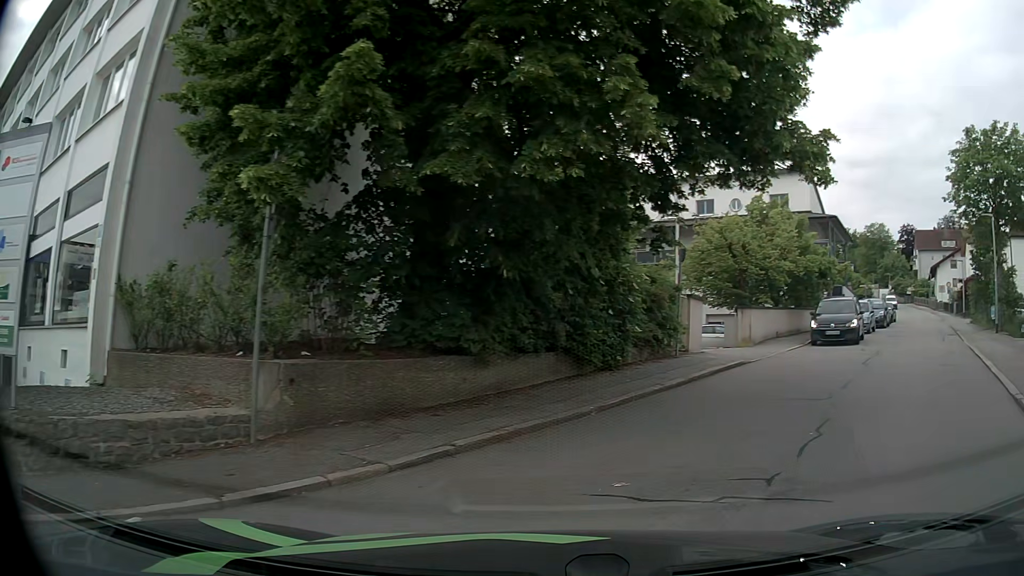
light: Day
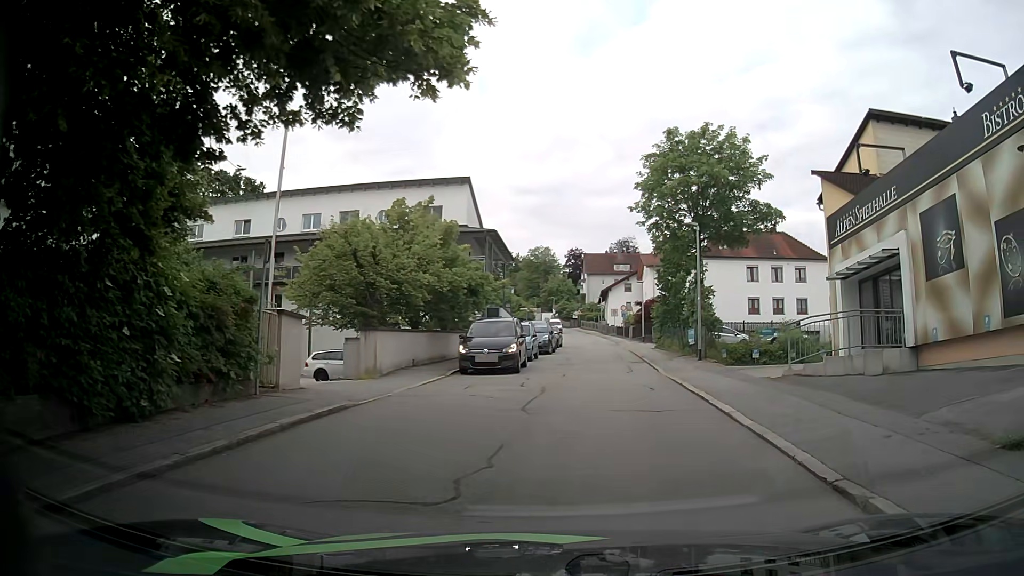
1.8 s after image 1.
(+1.3, +4.8) m; +26°
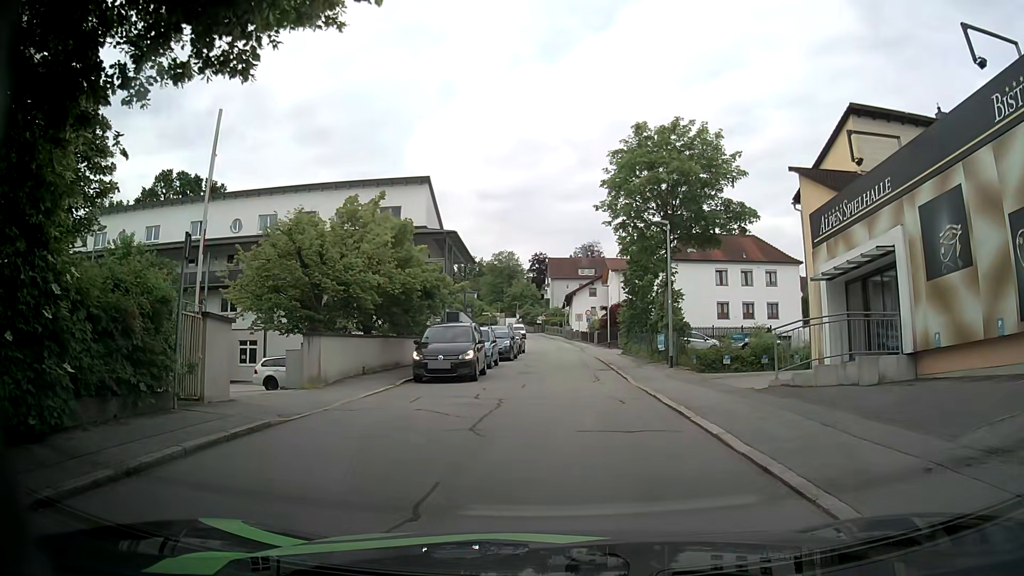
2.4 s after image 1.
(+0.1, +1.6) m; +4°
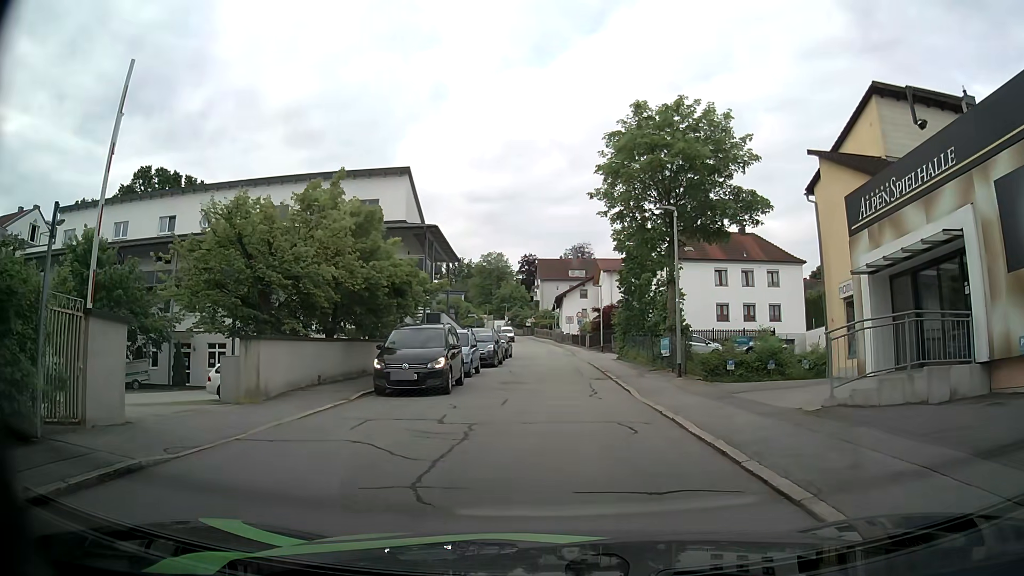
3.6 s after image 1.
(+0.1, +3.3) m; +2°
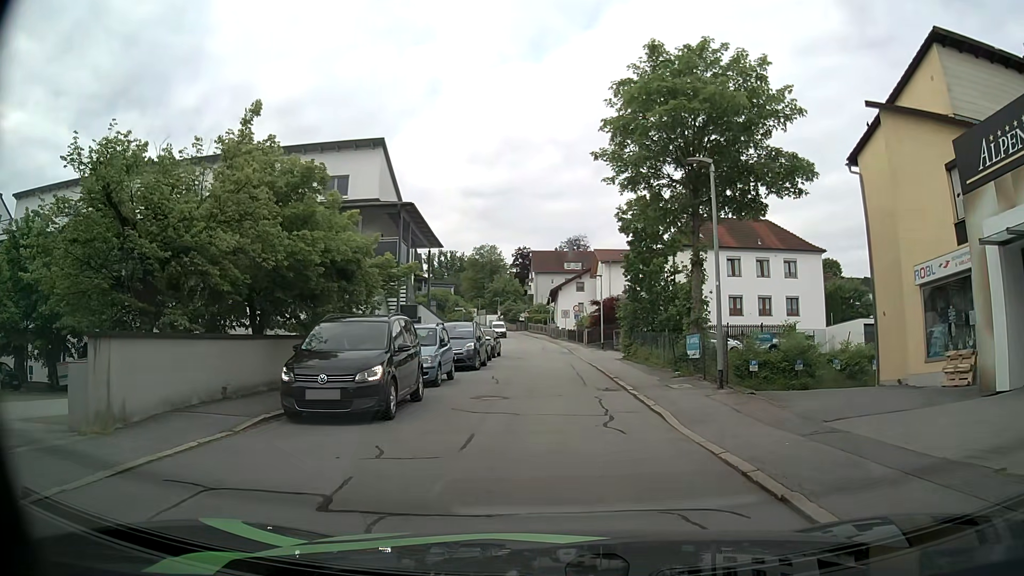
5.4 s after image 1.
(0.0, +5.4) m; 0°
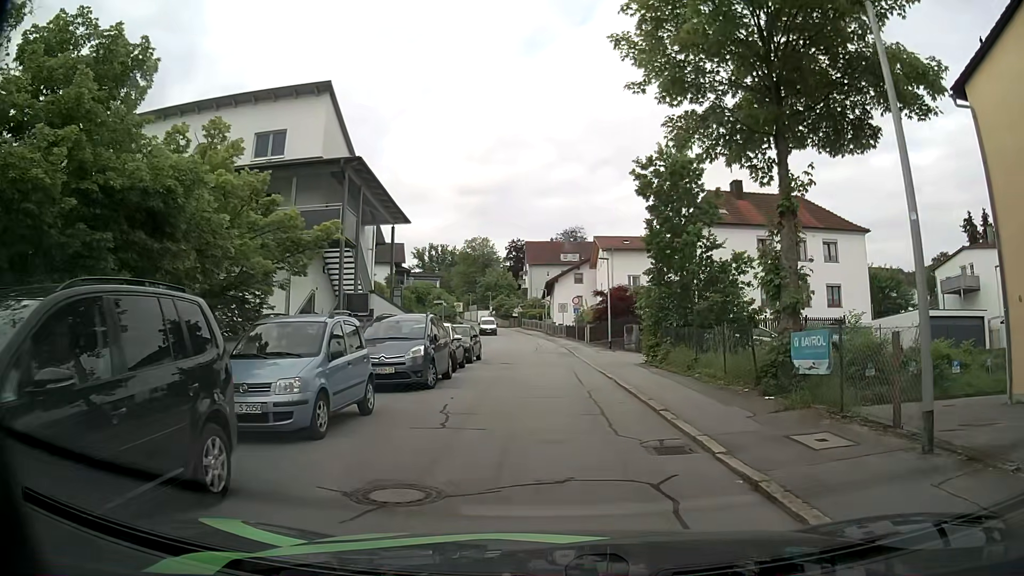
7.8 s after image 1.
(0.0, +8.5) m; 0°
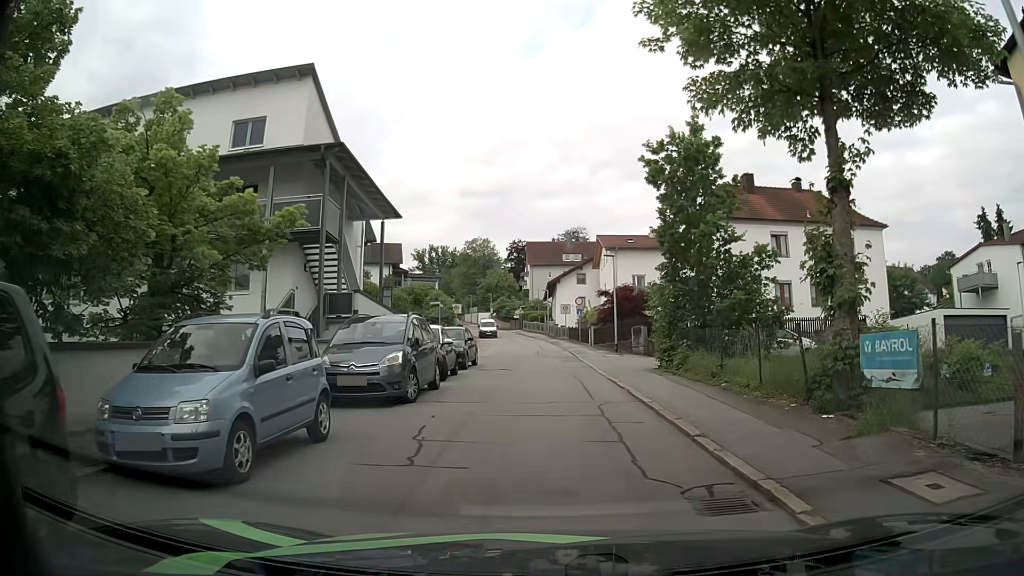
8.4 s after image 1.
(0.0, +2.3) m; -1°
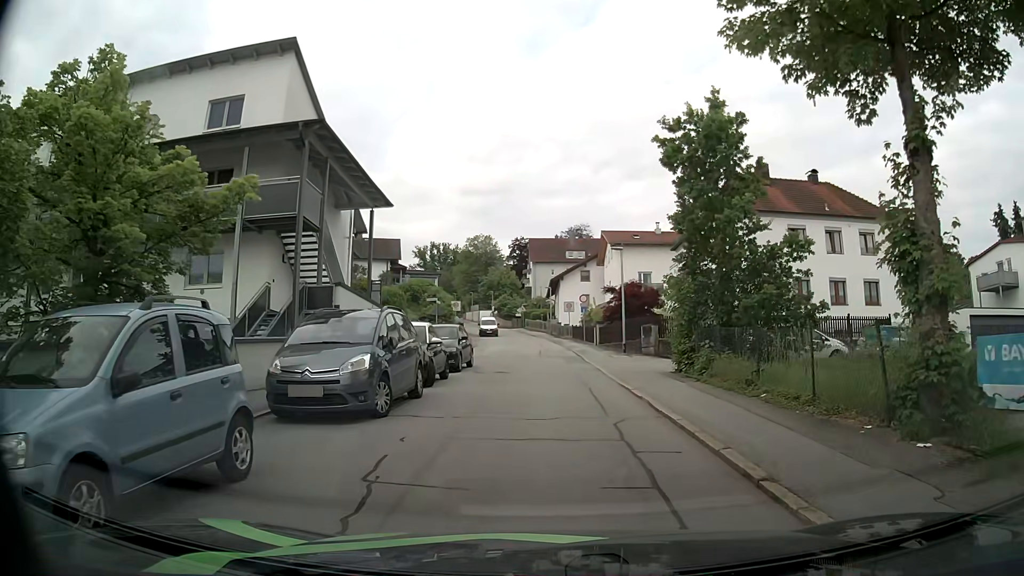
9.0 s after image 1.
(0.0, +2.4) m; -1°
